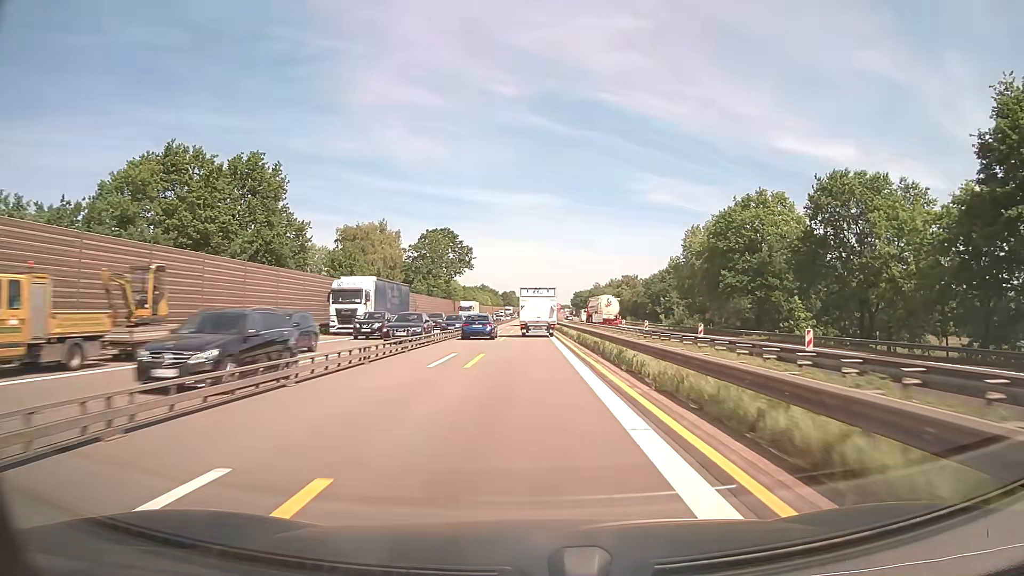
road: motorway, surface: asphalt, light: Day
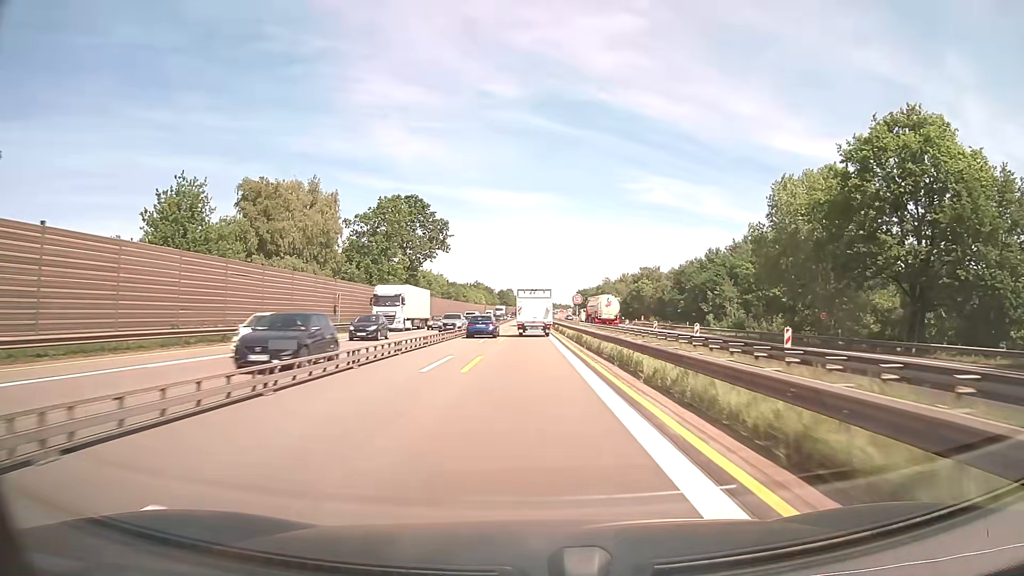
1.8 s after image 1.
(0.0, +37.5) m; 0°
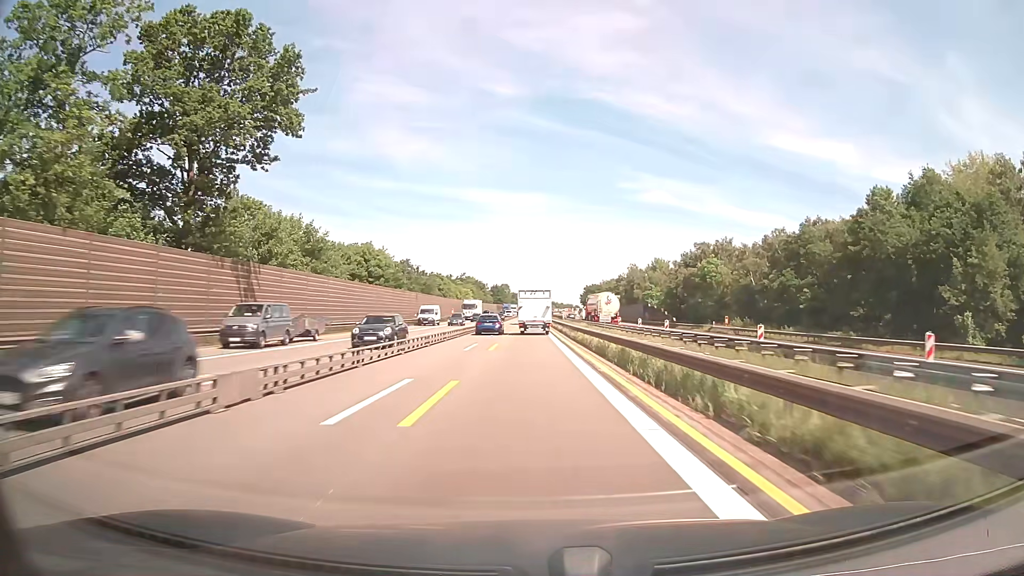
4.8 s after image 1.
(0.0, +62.5) m; 0°
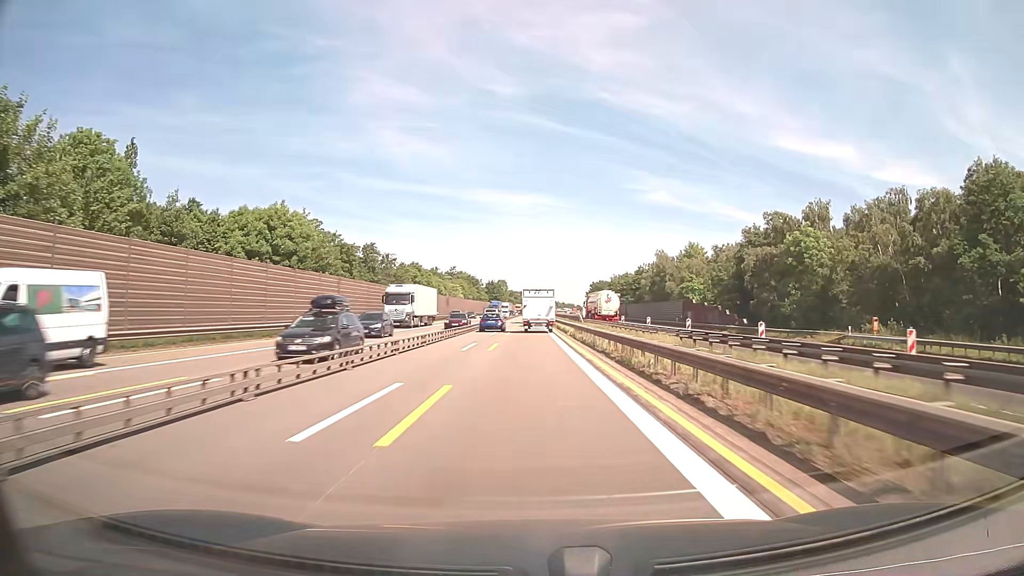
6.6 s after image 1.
(0.0, +37.5) m; 0°
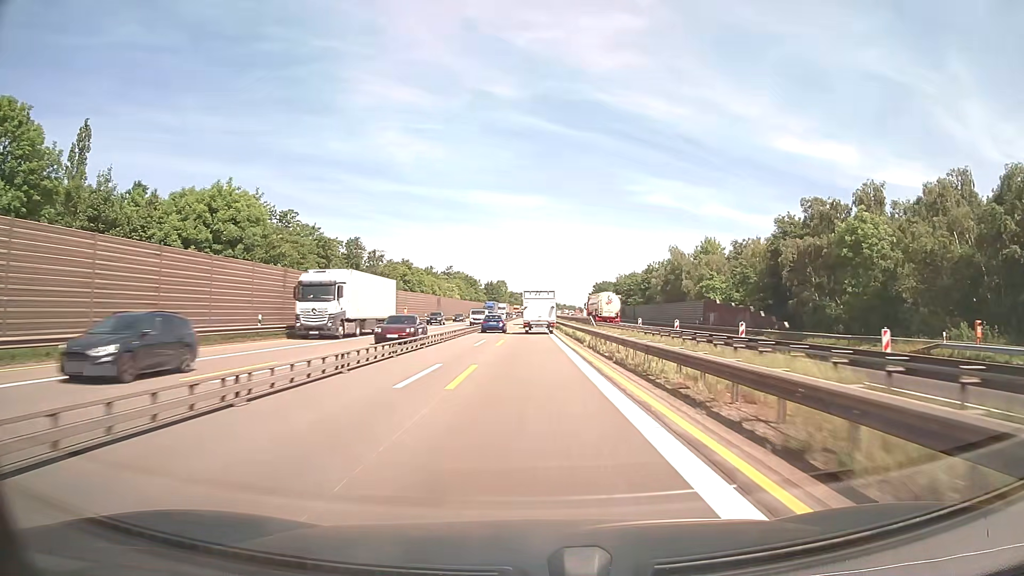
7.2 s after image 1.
(0.0, +12.5) m; 0°
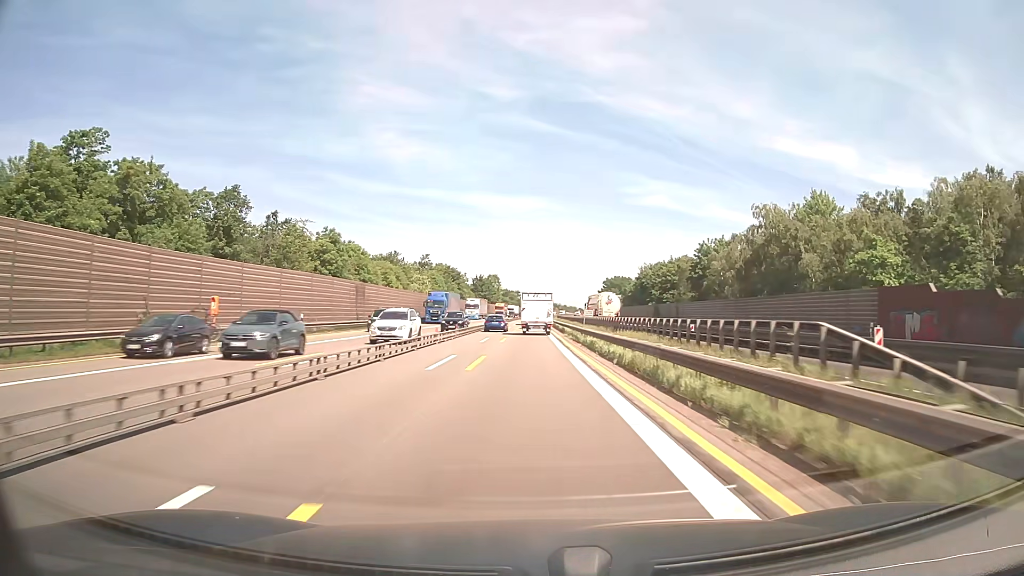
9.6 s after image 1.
(+0.1, +49.9) m; 0°
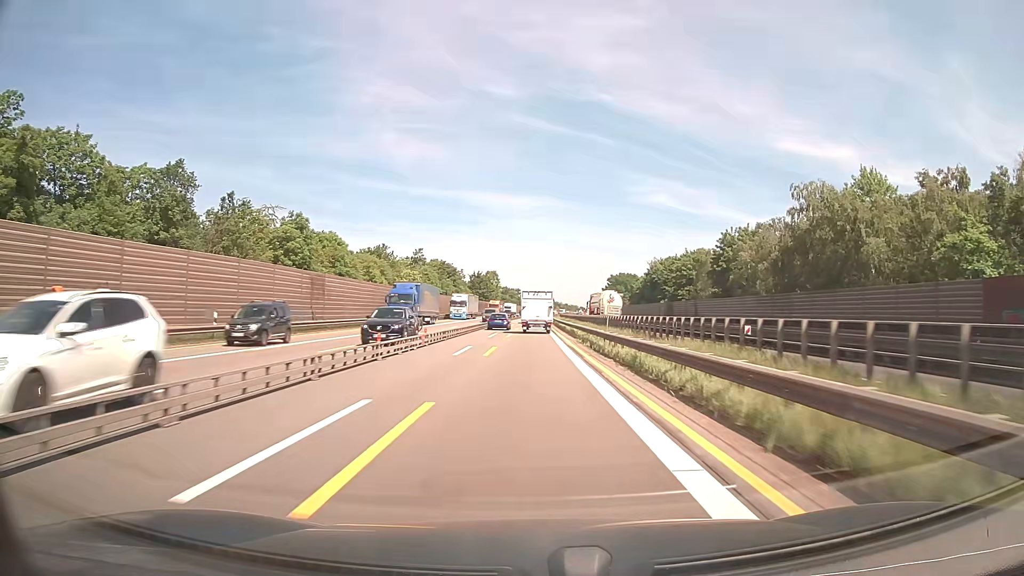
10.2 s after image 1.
(0.0, +12.5) m; 0°
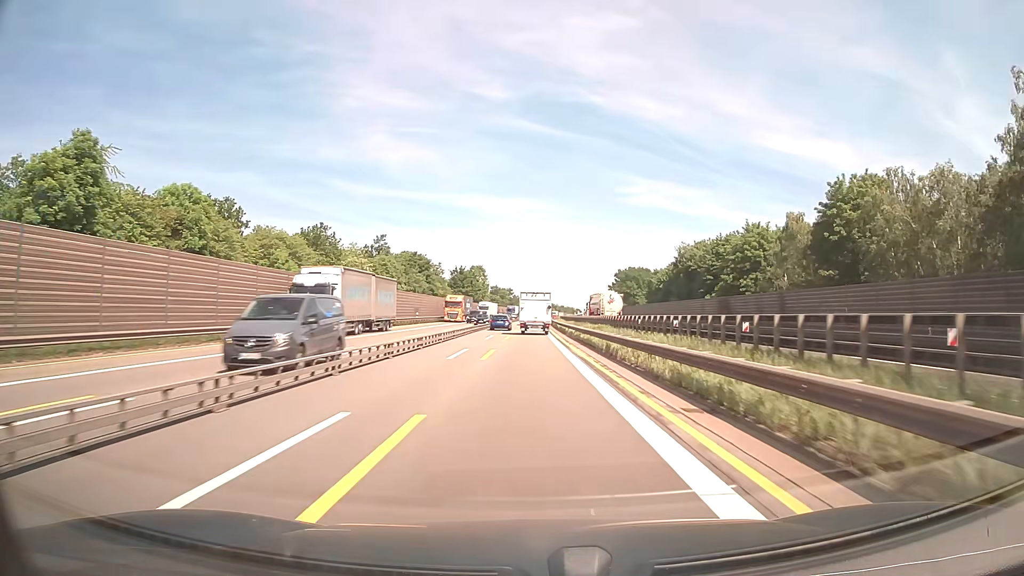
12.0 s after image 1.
(0.0, +37.5) m; 0°
(0, +10) (0, +20) (0, +30) (0, +40) (0, +50) (0, +60) (0, +70) (+1, +80) (+1, +90) (+1, +100) m
